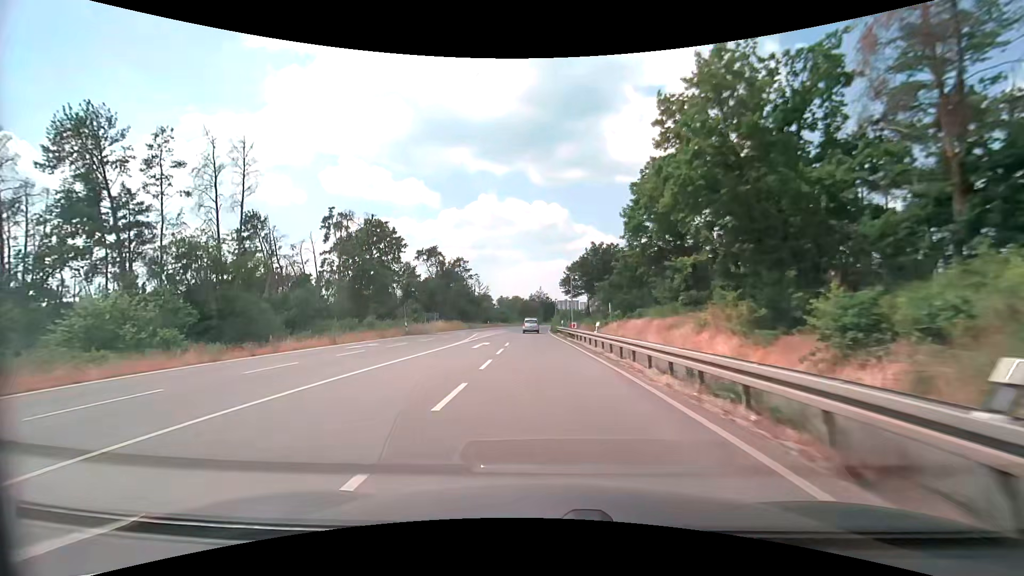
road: primary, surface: asphalt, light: Day
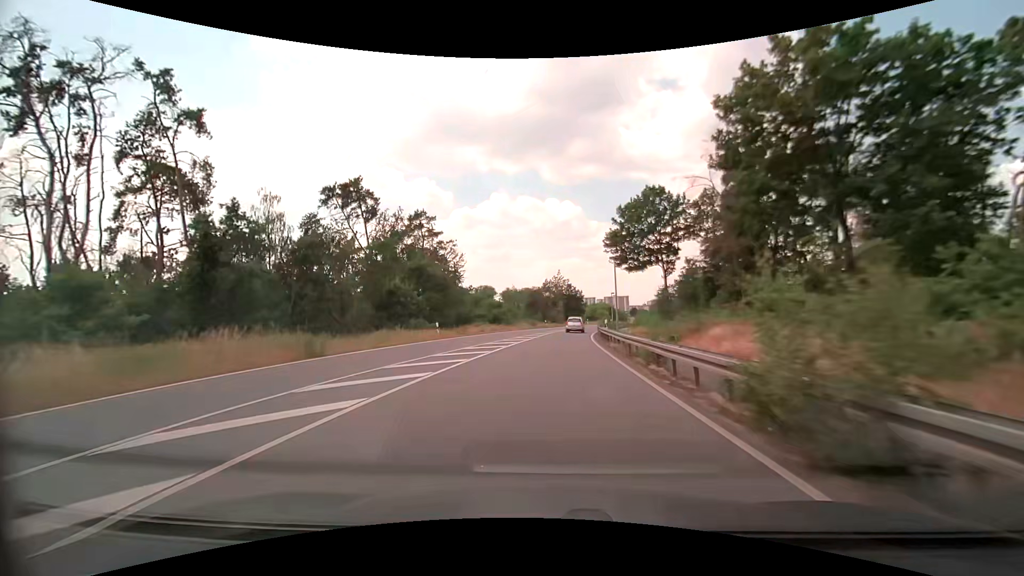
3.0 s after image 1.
(-1.4, +51.1) m; -2°
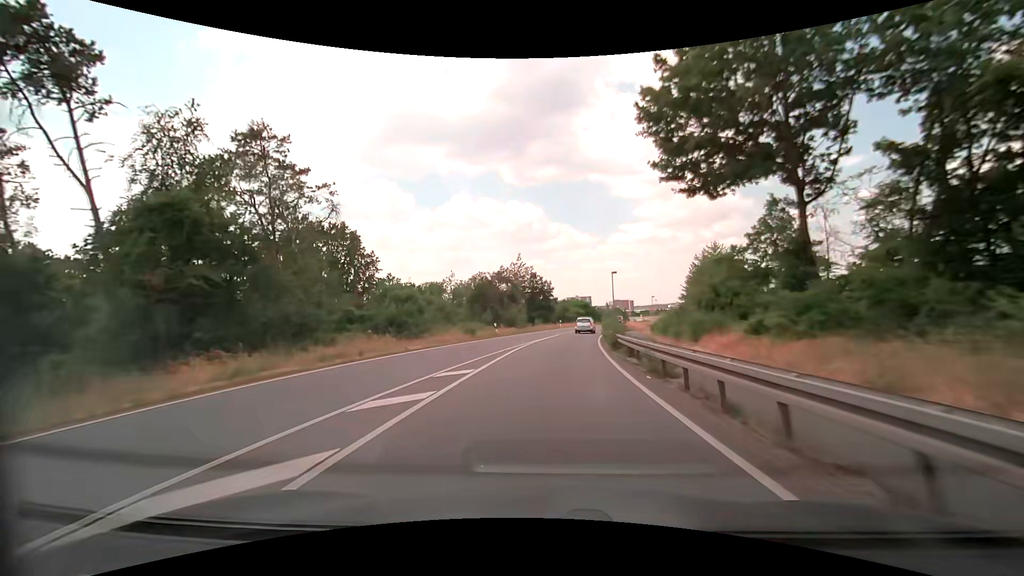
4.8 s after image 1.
(+0.9, +31.0) m; +4°
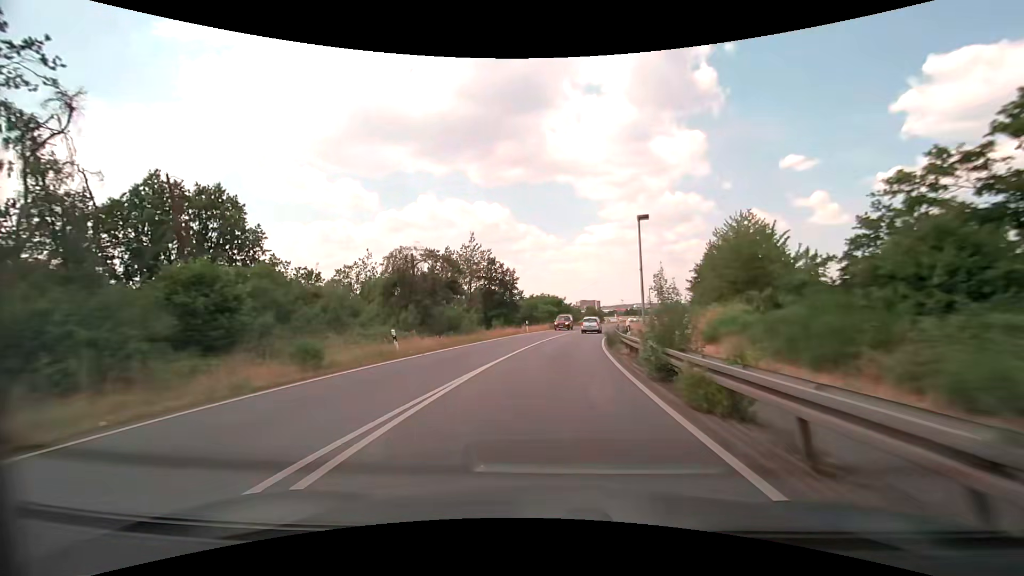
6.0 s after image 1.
(+0.5, +20.8) m; +3°
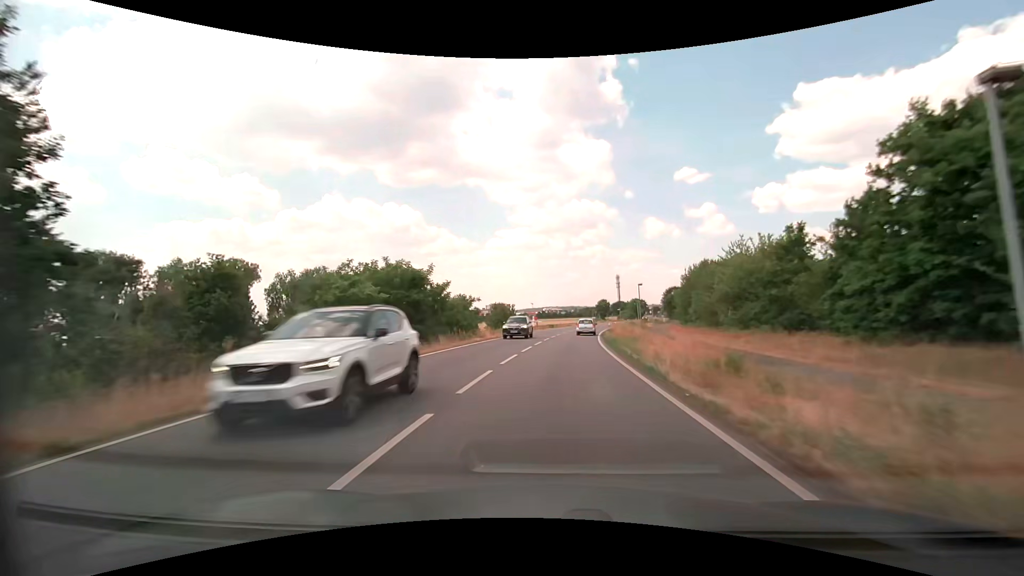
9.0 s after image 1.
(+4.9, +52.4) m; +10°
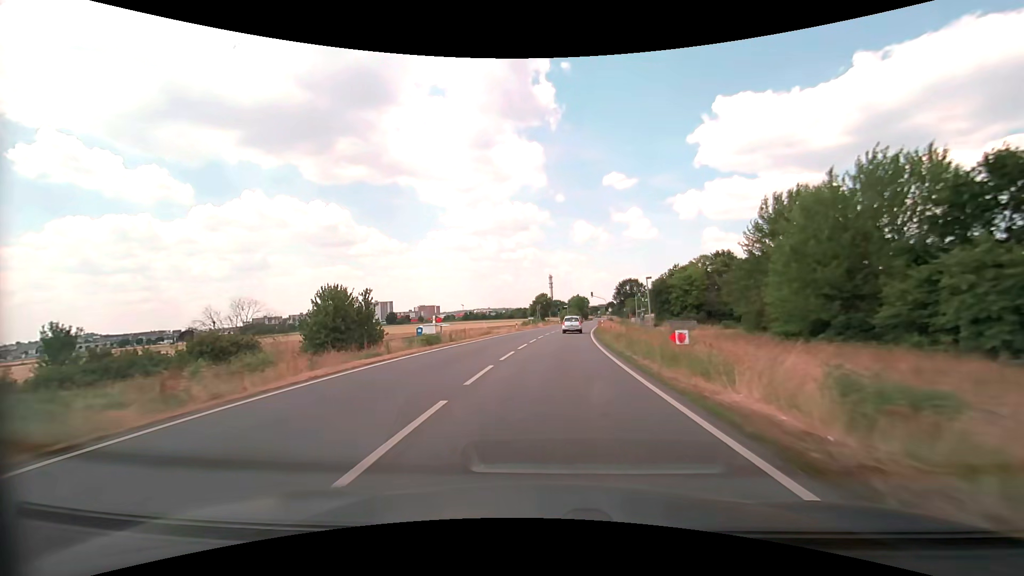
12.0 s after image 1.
(+3.8, +53.0) m; +8°
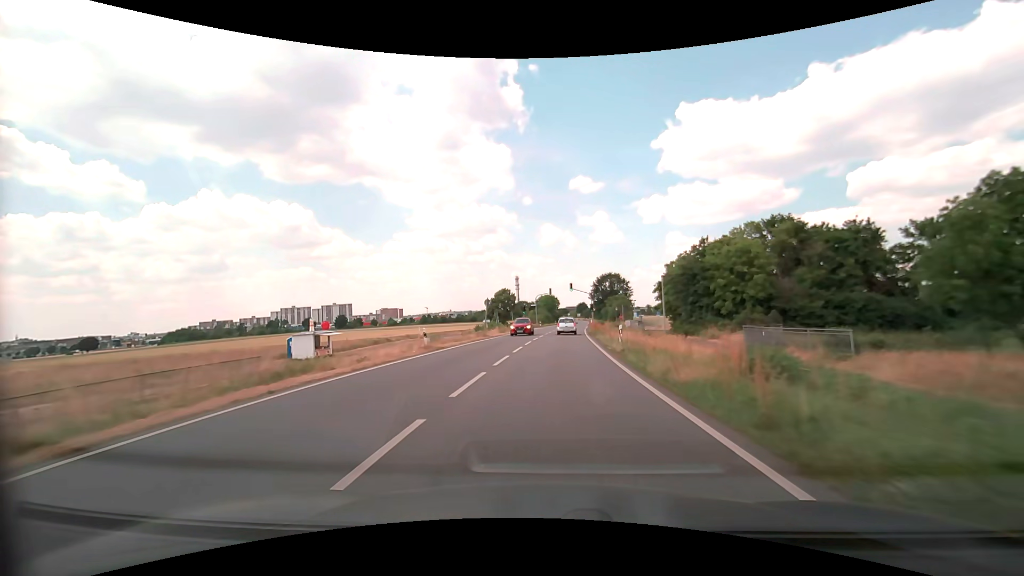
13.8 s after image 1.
(+1.1, +31.5) m; +4°
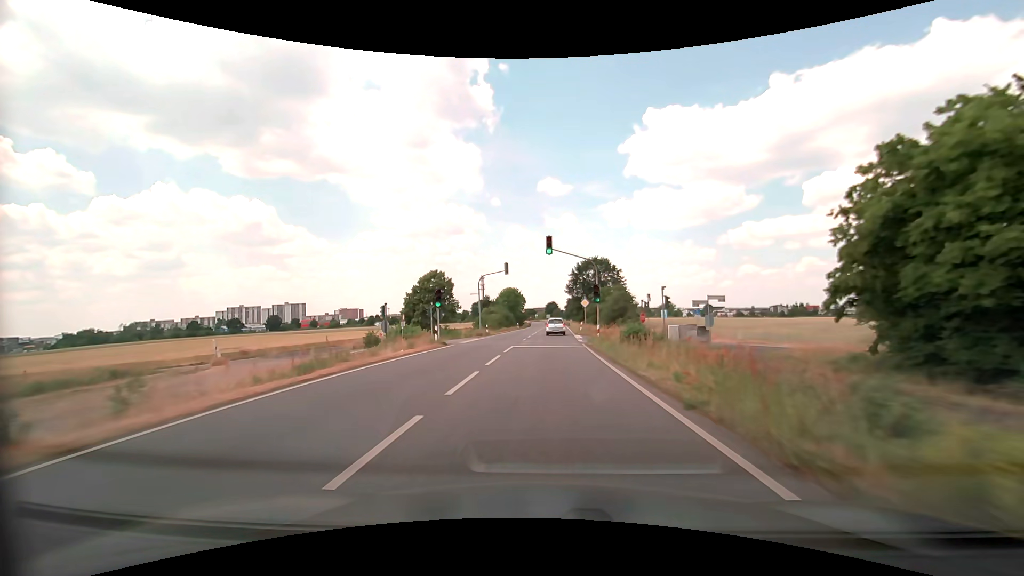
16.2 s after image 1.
(+1.5, +41.8) m; +4°
(0, +10) (0, +20) (0, +30) (+1, +40) (+1, +50) (+1, +60) (+1, +70) (+2, +80) (+2, +90) (+2, +100) m
